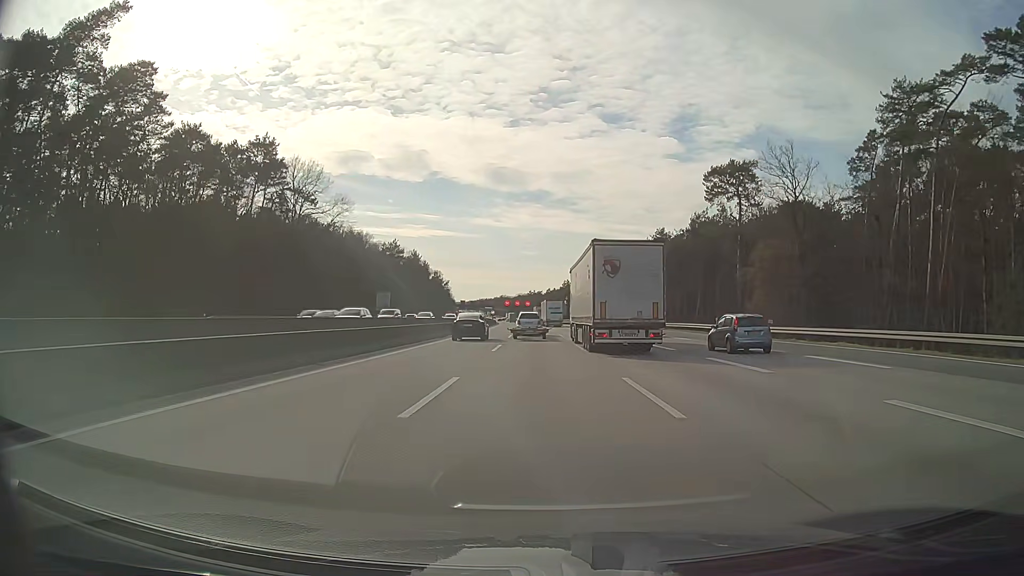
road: motorway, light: Day
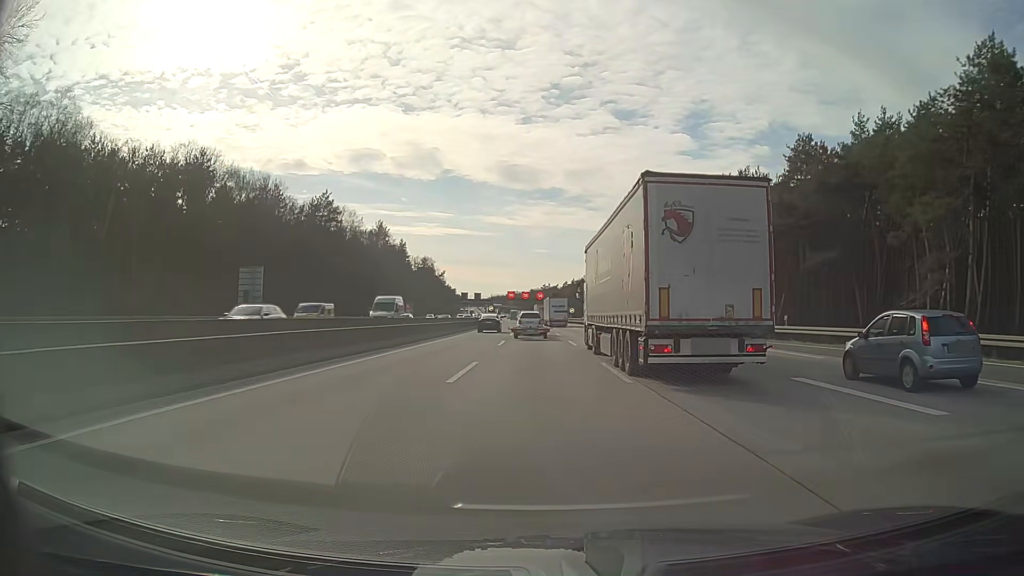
(-1.0, +67.5) m; -1°
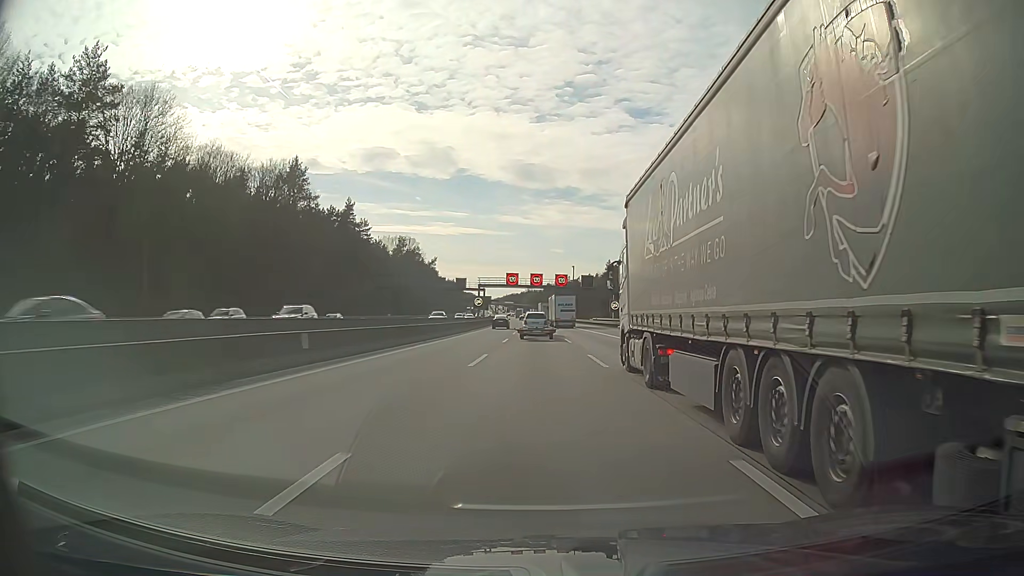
(-0.7, +67.4) m; -1°
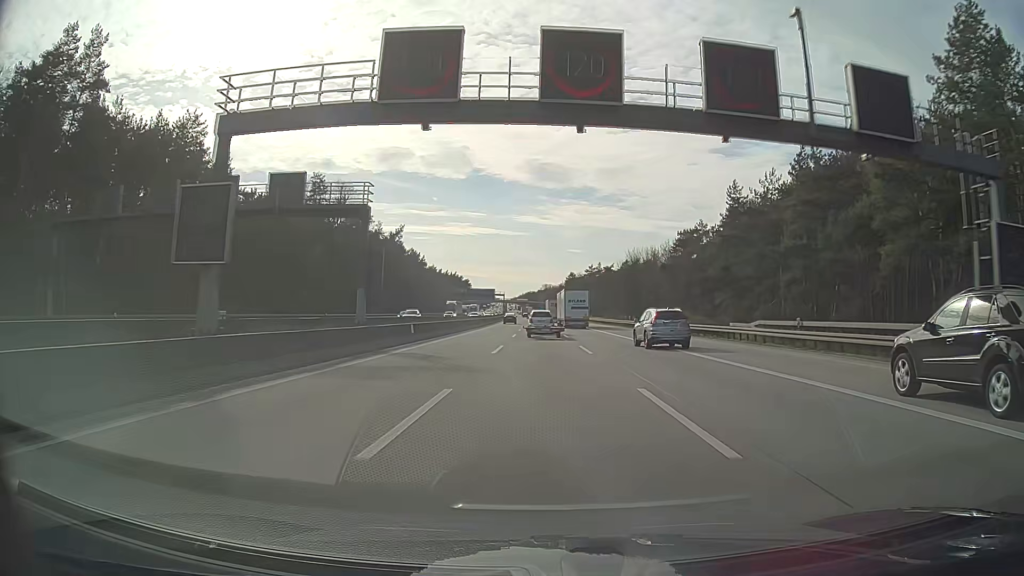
(-1.2, +84.3) m; -1°
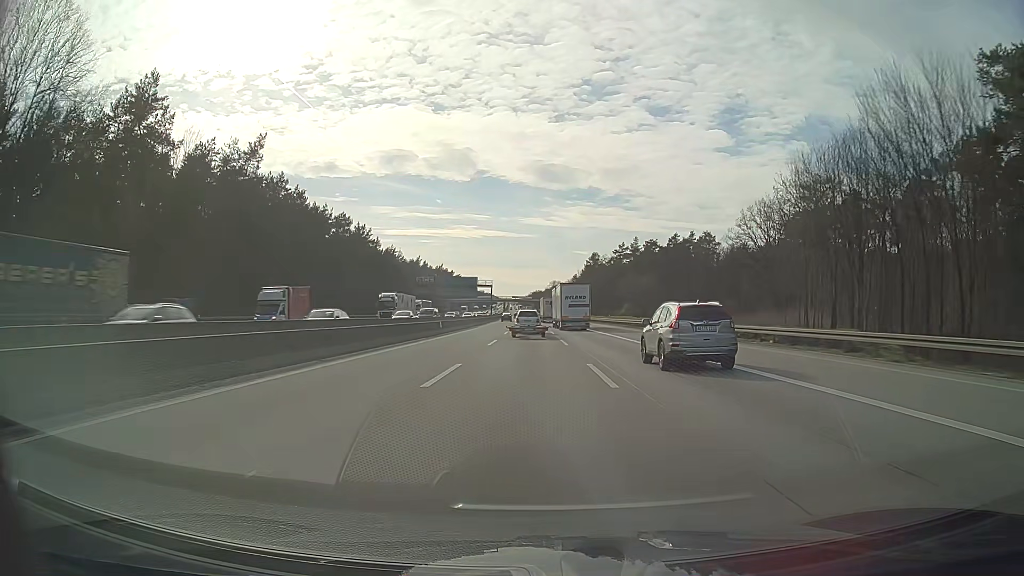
(-0.5, +83.9) m; -1°
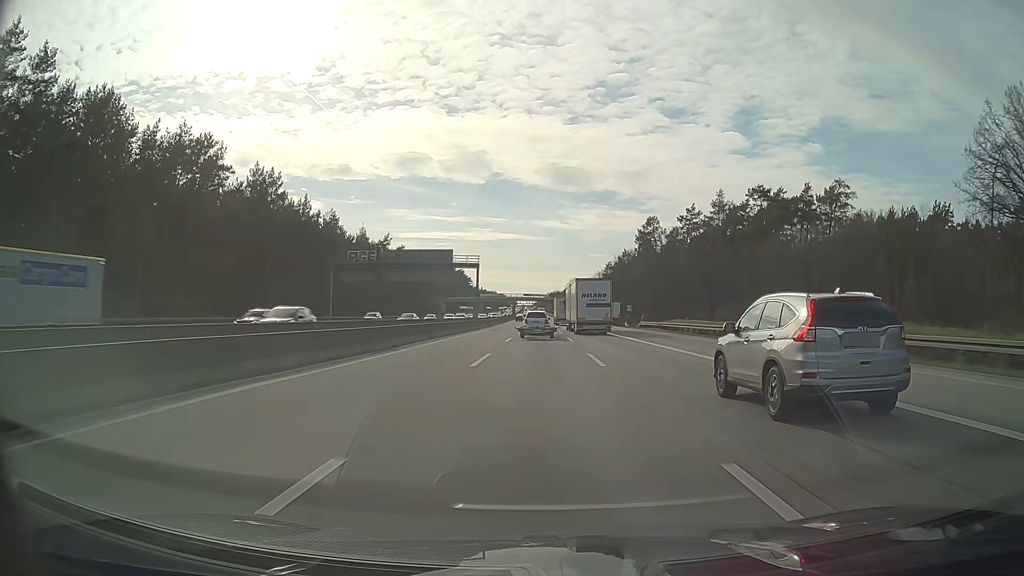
(-1.1, +66.7) m; -1°
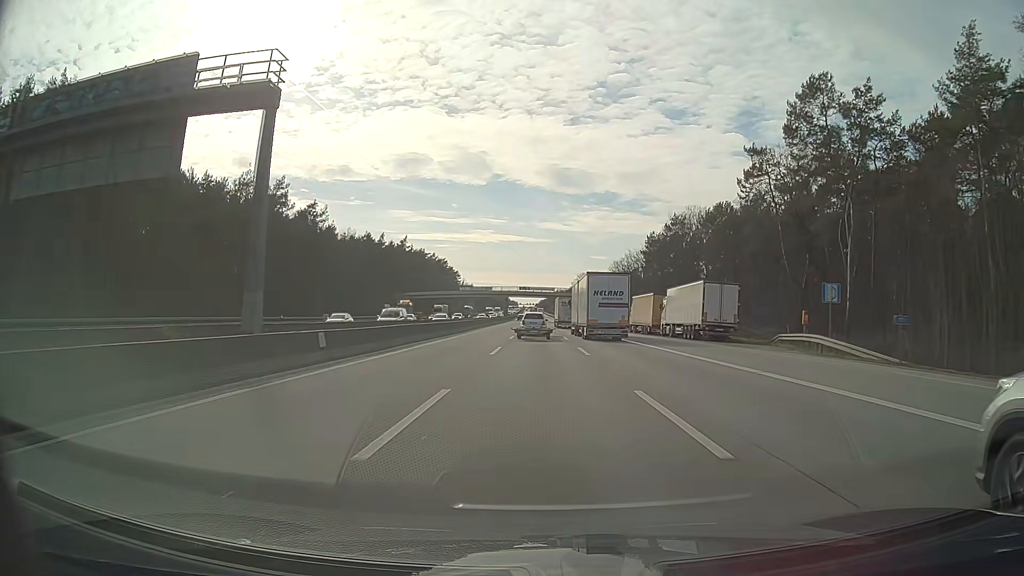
(-0.3, +66.2) m; 0°
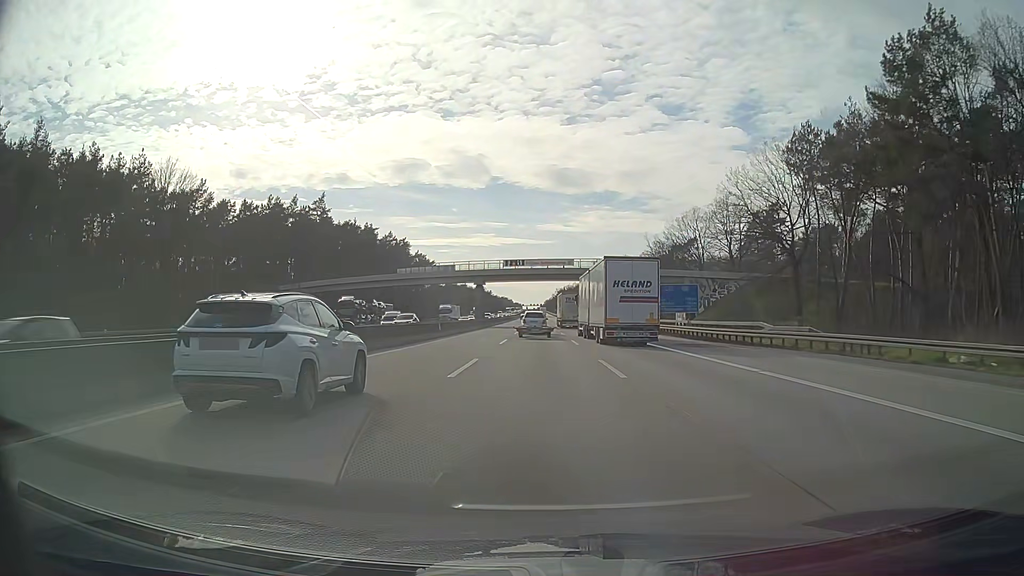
(-0.2, +82.0) m; 0°
(0, +10) (0, +20) (0, +30) (0, +40) (0, +50) (0, +60) (0, +70) (0, +80) (-1, +90) (-1, +100) m
